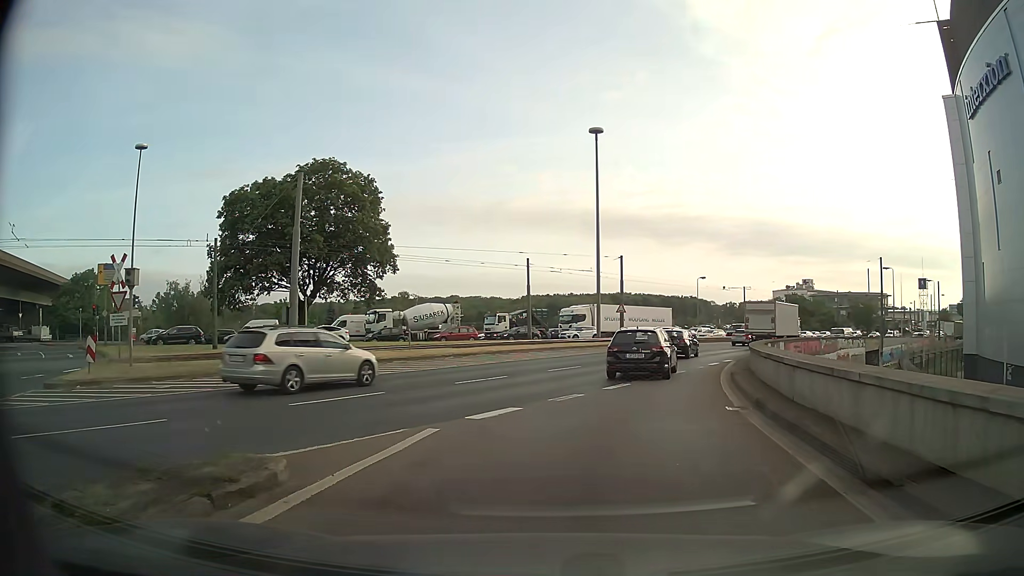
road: motorway_link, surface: asphalt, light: Day
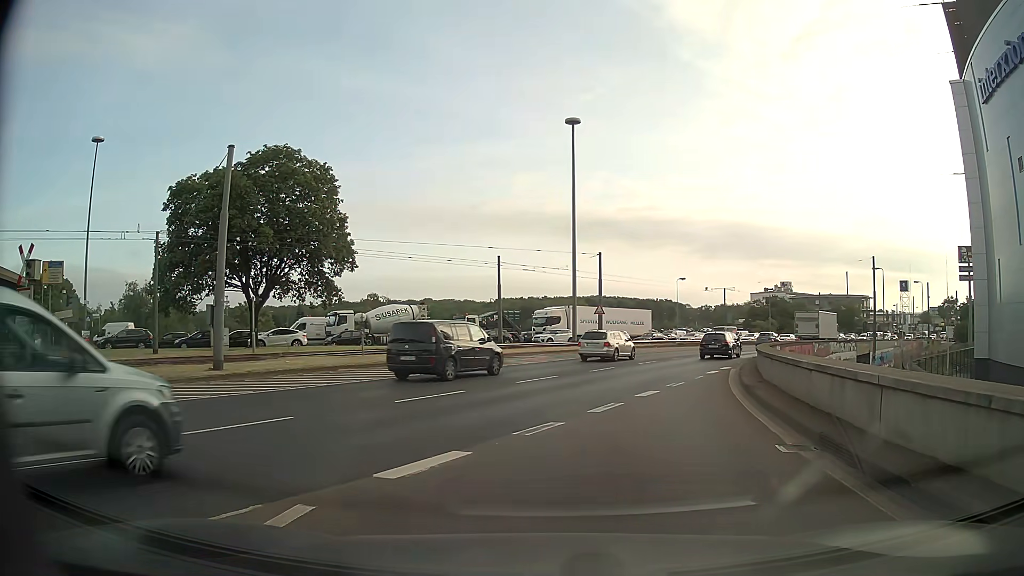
(0.0, +4.2) m; +2°
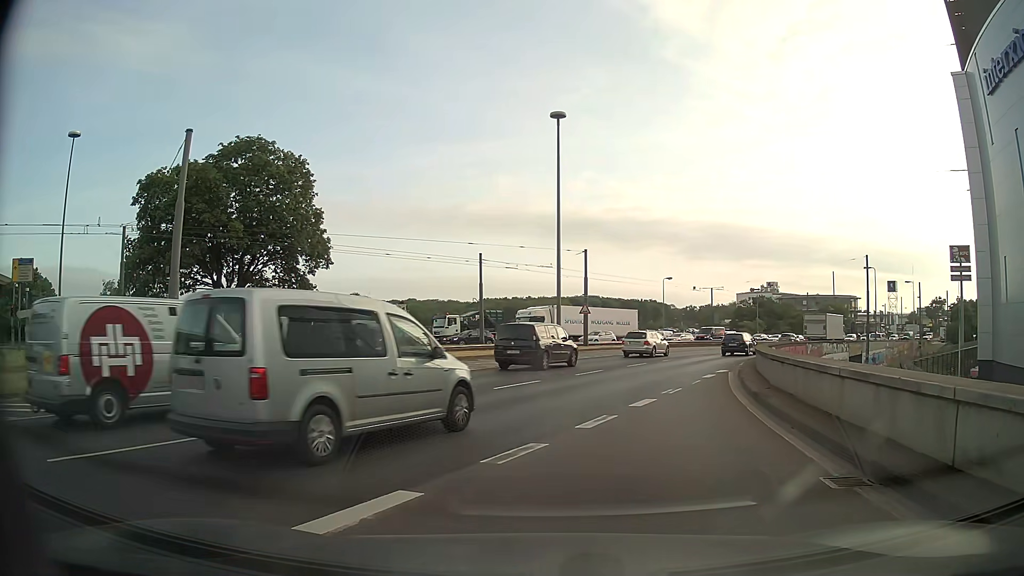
(0.0, +2.1) m; 0°
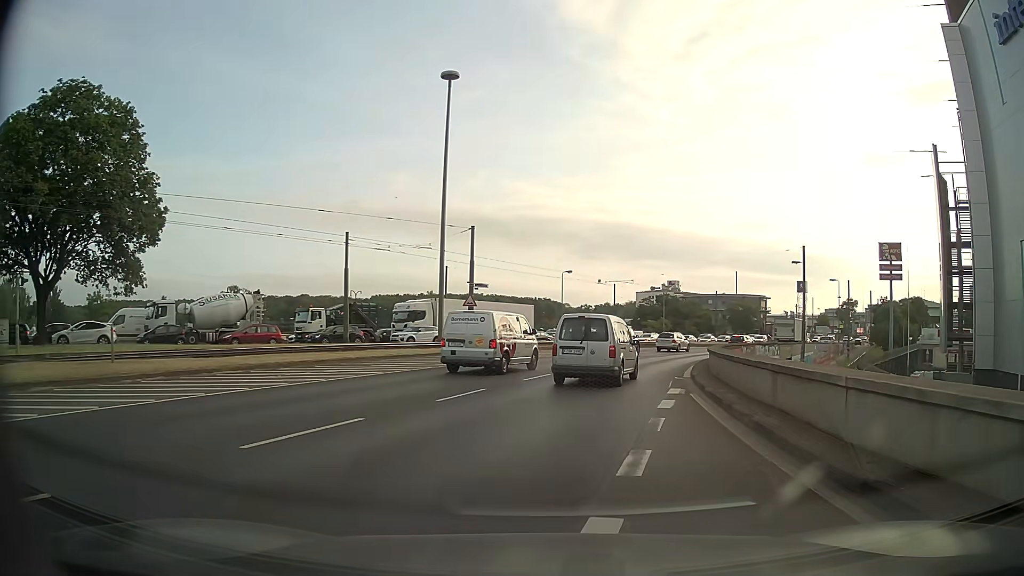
(+0.7, +9.7) m; +9°
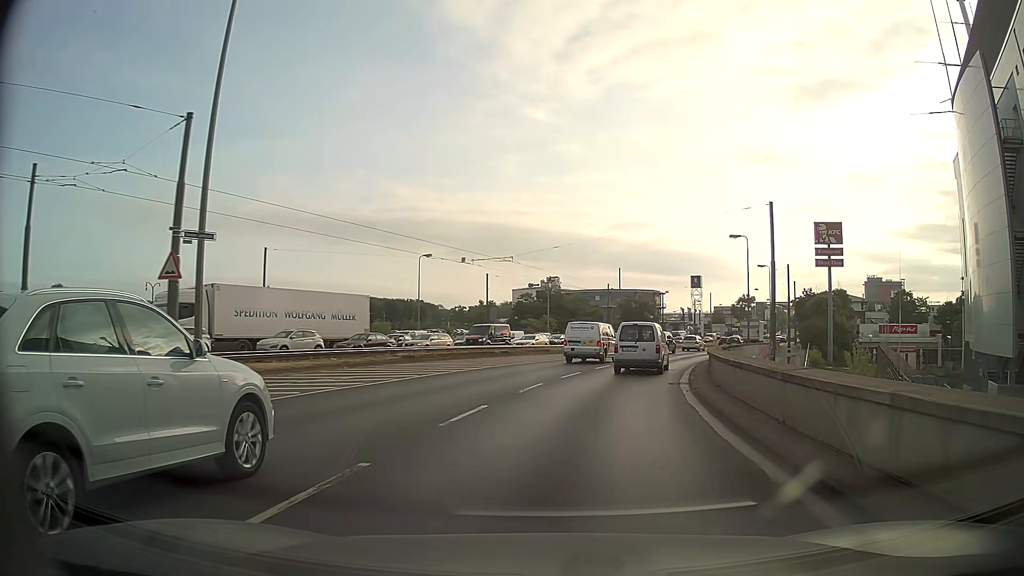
(+2.1, +21.0) m; +10°
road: primary
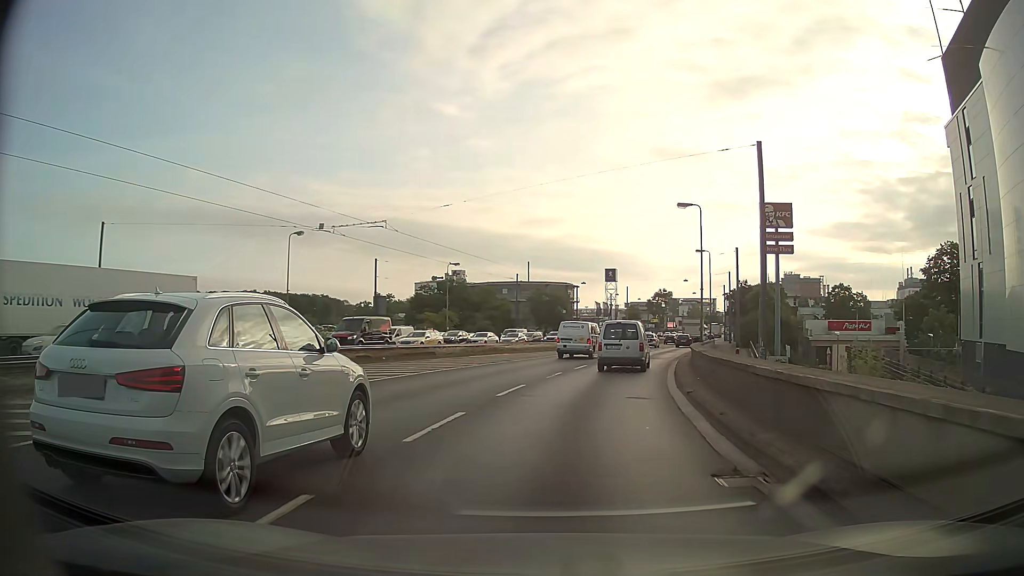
(+0.9, +13.2) m; +8°
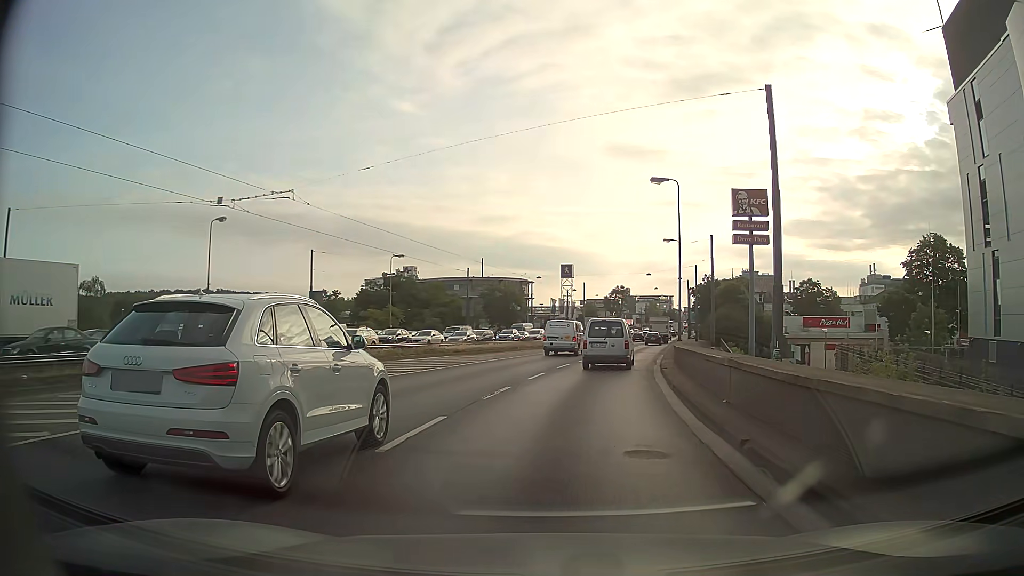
(+0.2, +6.9) m; +4°
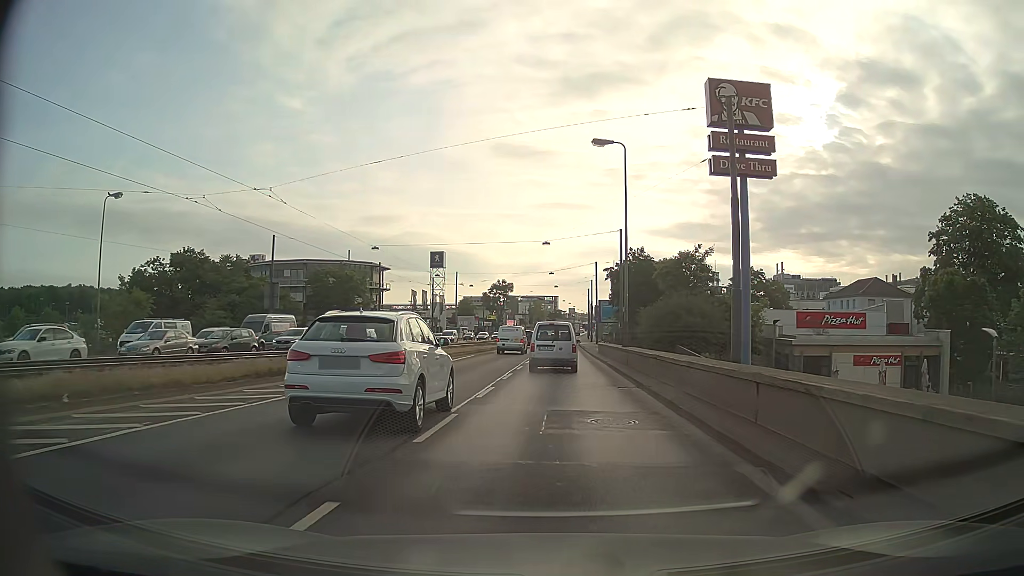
(+4.0, +34.6) m; +10°
(0, +10) (0, +20) (+1, +30) (+1, +40) (+1, +50) (+2, +60) (+2, +70) (+2, +80) (+1, +90) (+1, +100) m
